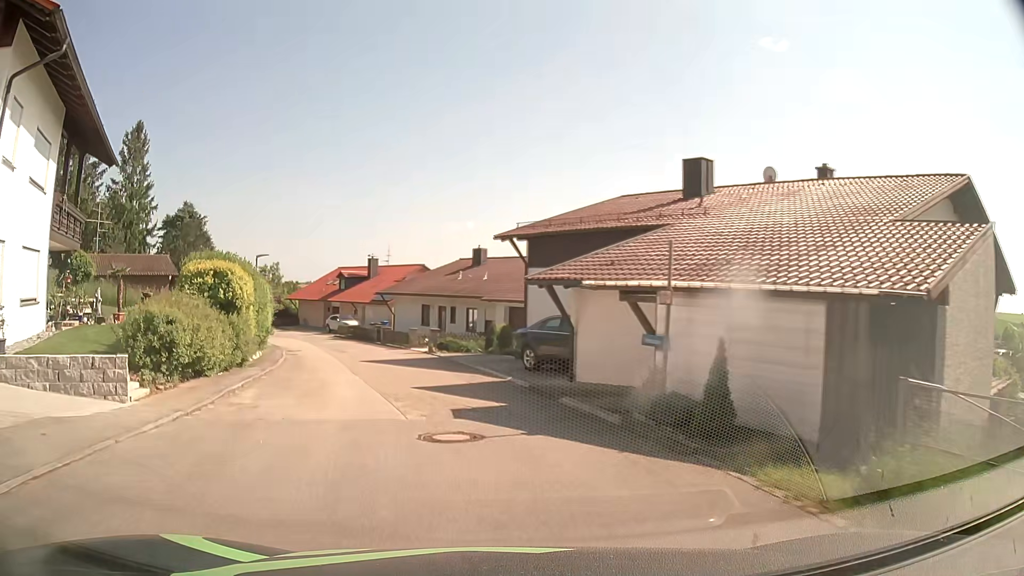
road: residential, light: Day
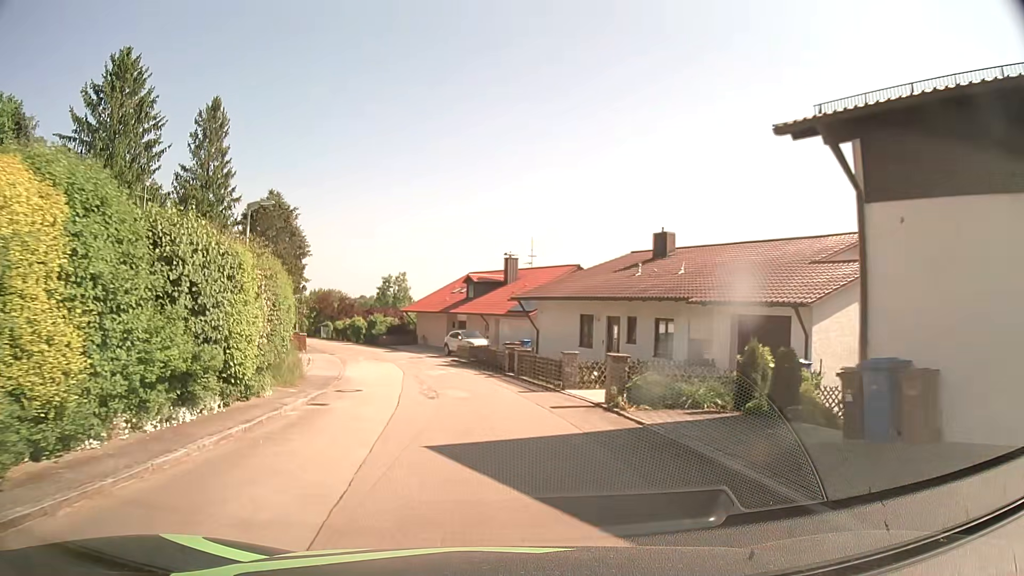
(-1.8, +15.5) m; -12°
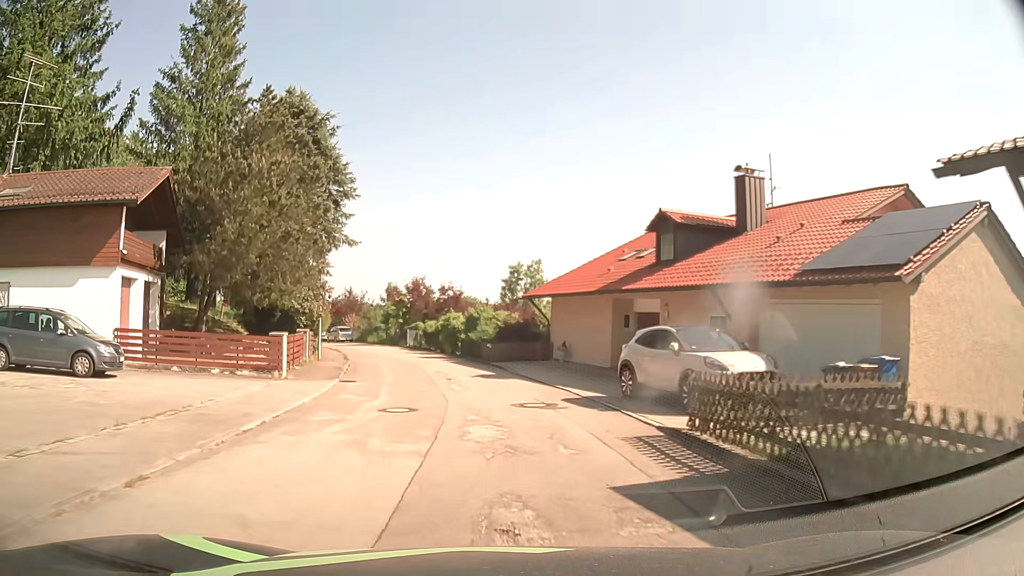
(-2.6, +26.9) m; -12°
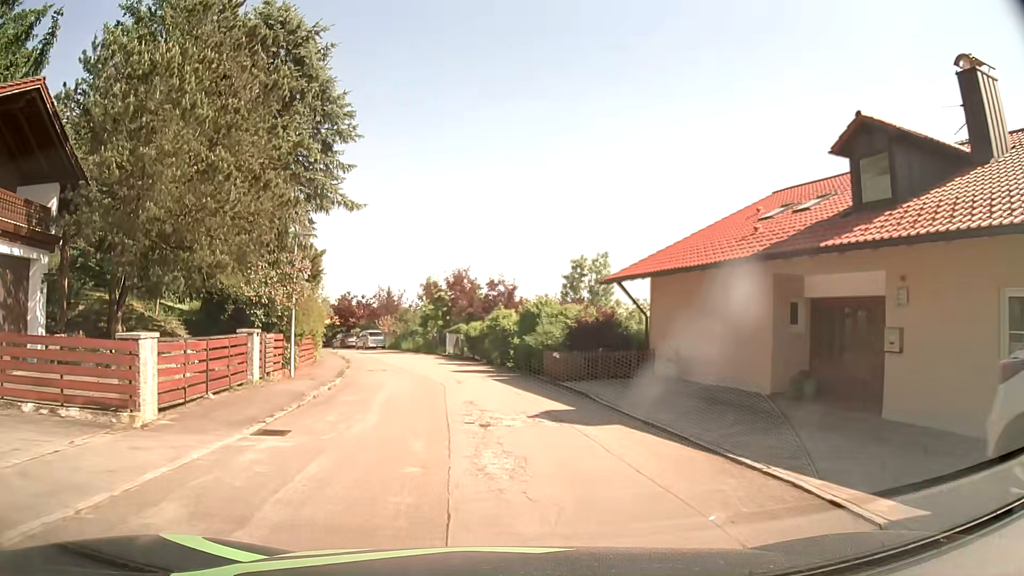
(-0.5, +10.8) m; -5°
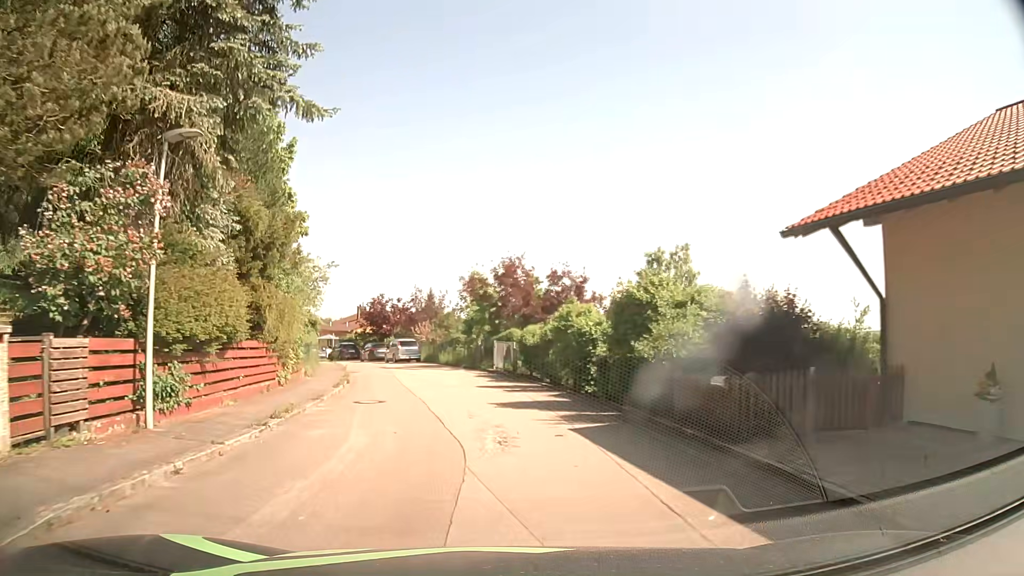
(-0.4, +10.7) m; -4°
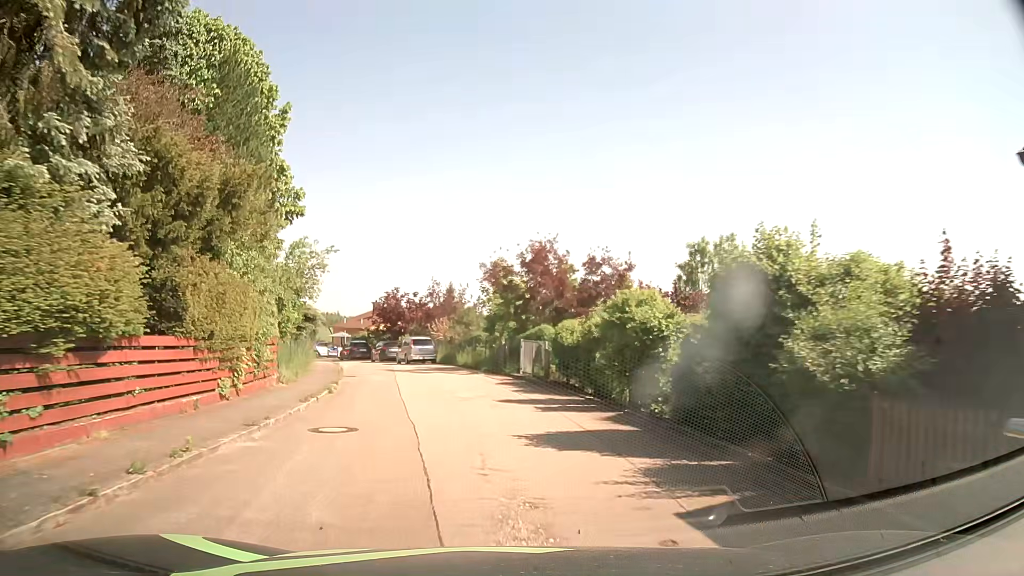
(-0.1, +5.3) m; -1°
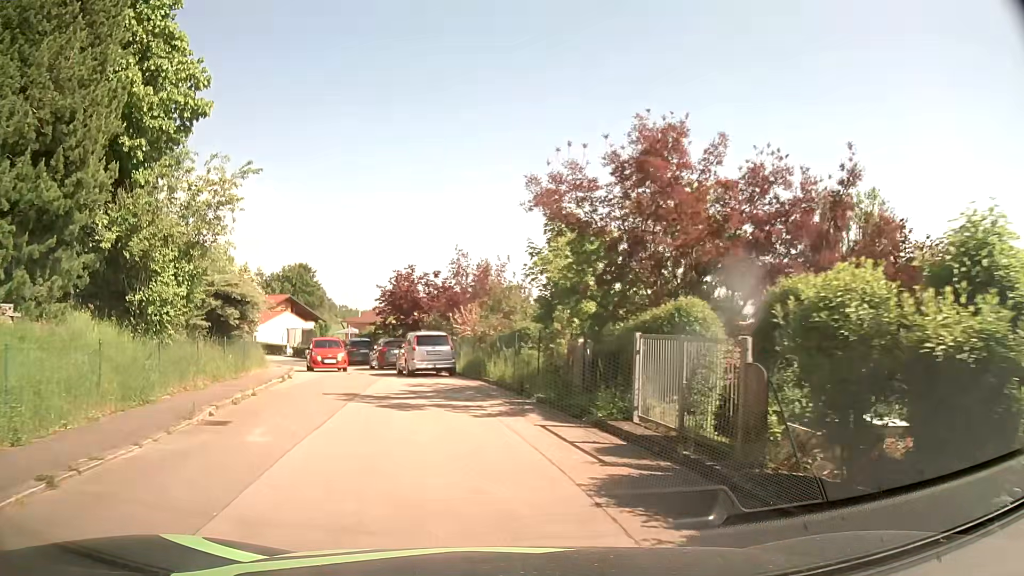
(-0.6, +14.9) m; -5°
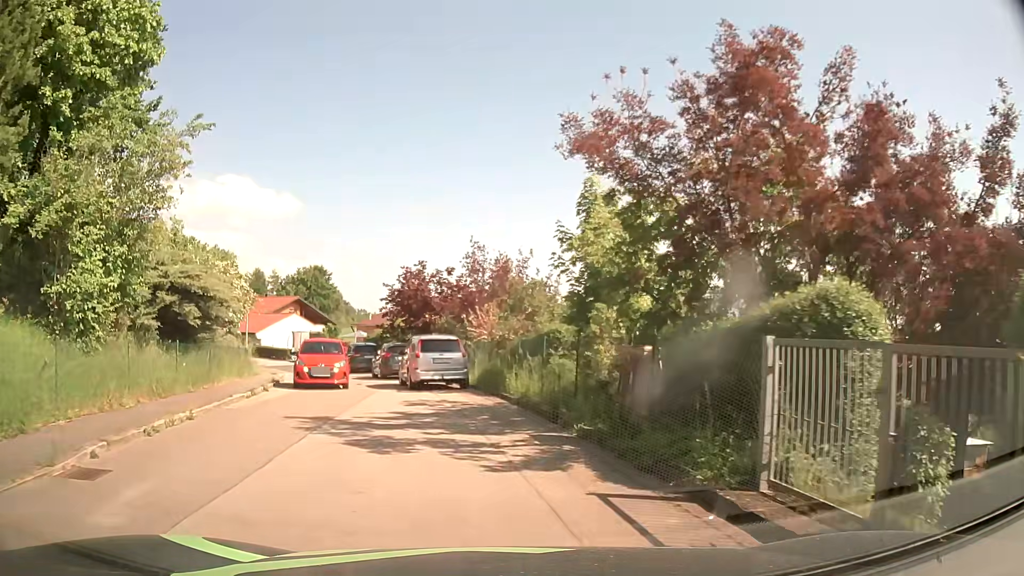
(0.0, +4.1) m; -1°
(-1, +10) (-4, +19) (-8, +29) (-11, +38) (-16, +47) (-21, +55) (-28, +63) (-36, +68) (-46, +72) (-55, +75) m
